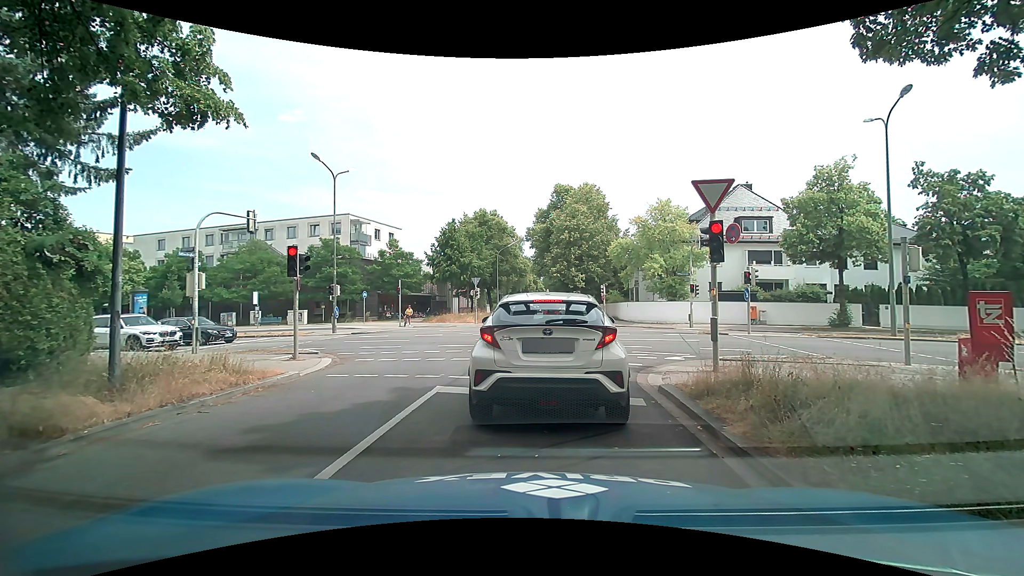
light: Day
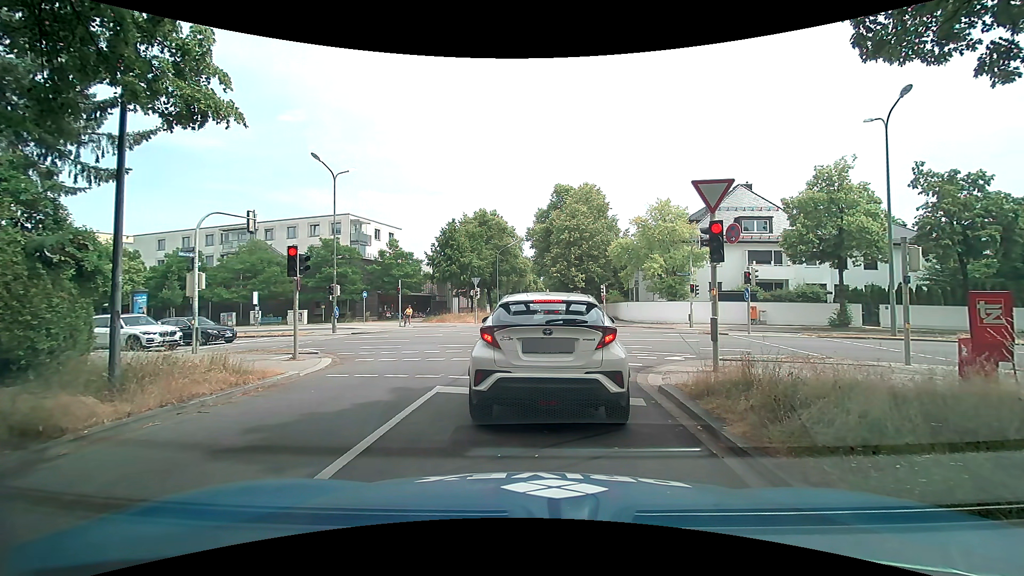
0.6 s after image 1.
(0.0, 0.0) m; 0°
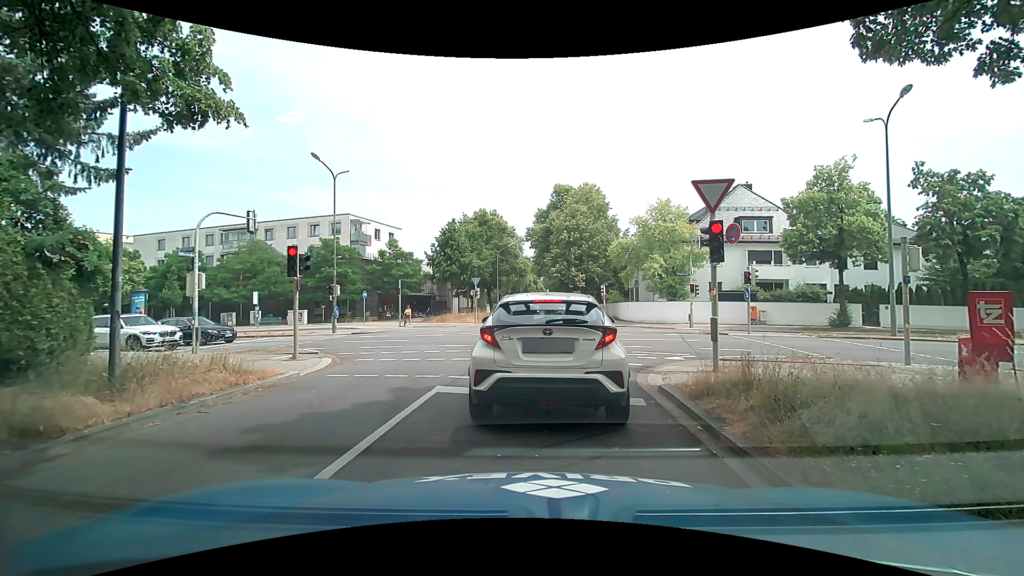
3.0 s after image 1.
(0.0, 0.0) m; 0°
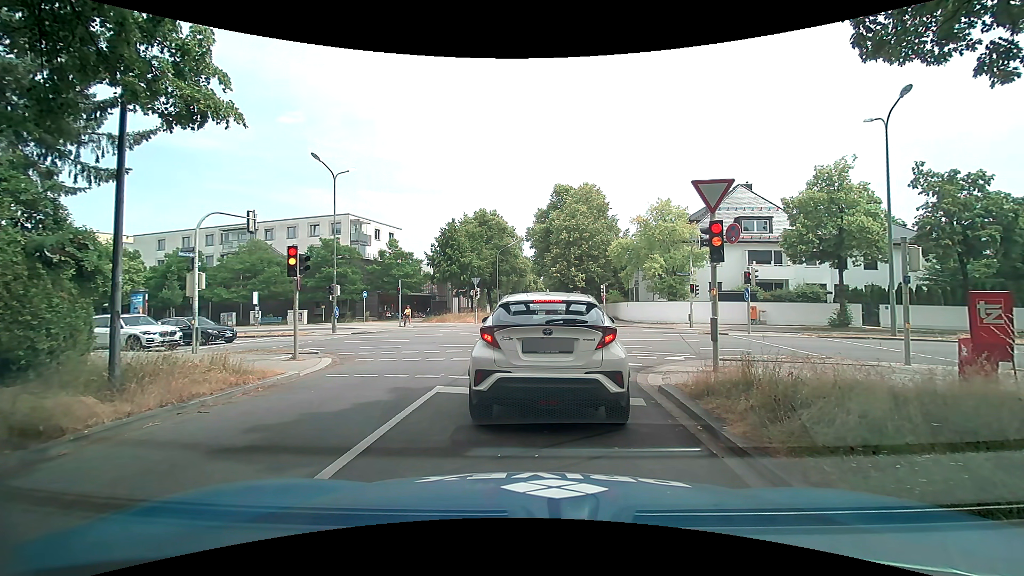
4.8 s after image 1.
(0.0, 0.0) m; 0°
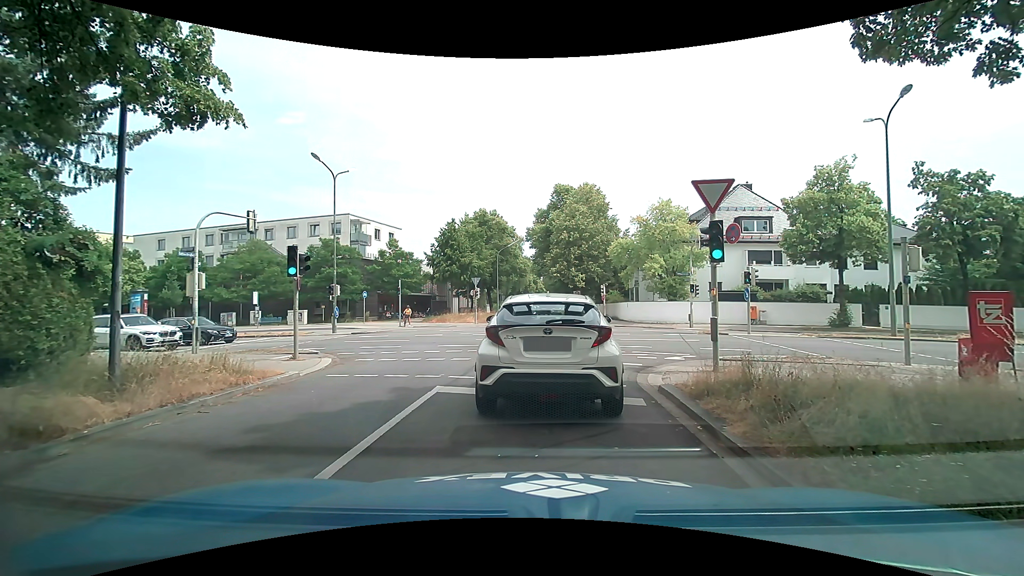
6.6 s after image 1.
(0.0, 0.0) m; 0°
